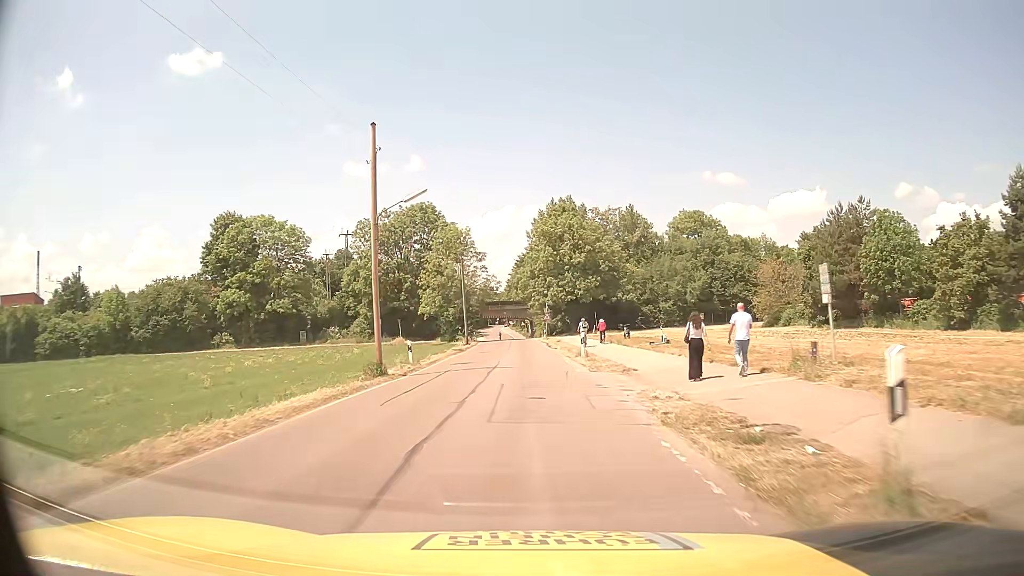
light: Day
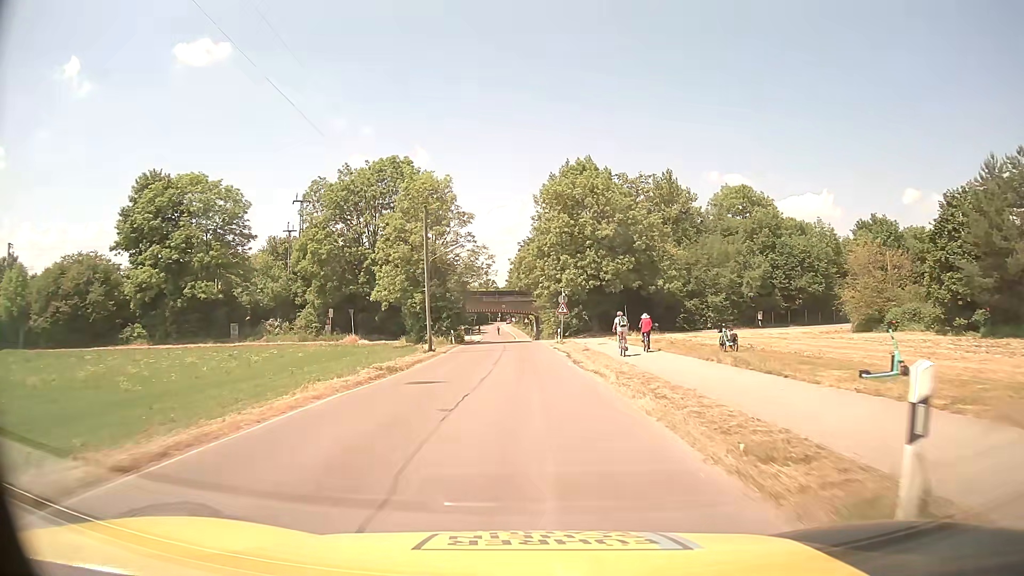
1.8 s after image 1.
(-0.1, +23.7) m; 0°
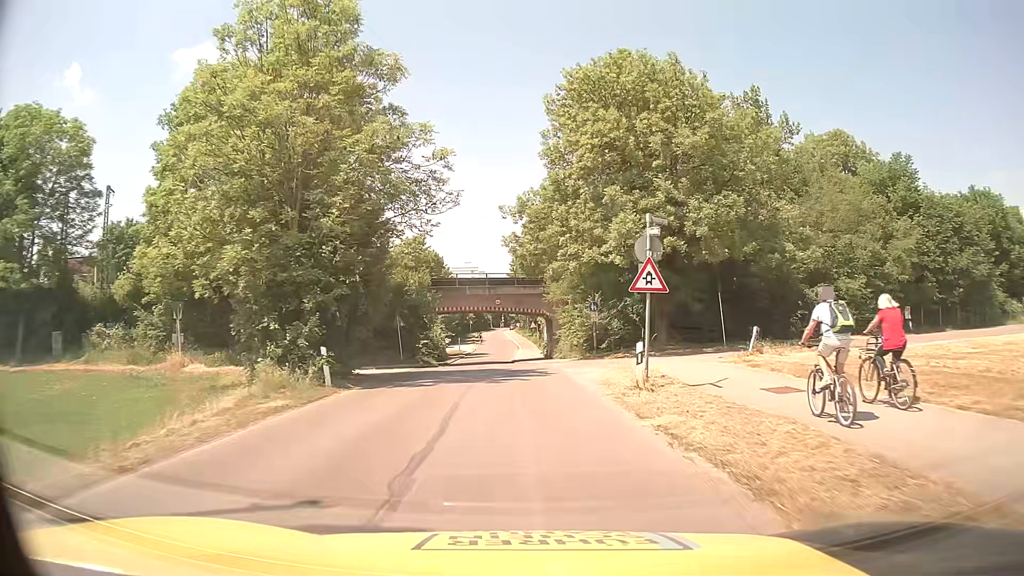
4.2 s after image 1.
(-0.1, +30.6) m; 0°
(0, +10) (0, +20) (-1, +30) (-2, +40) (-3, +50) (-3, +60) (-4, +70) (-4, +80) (-4, +90) (-4, +100) m
